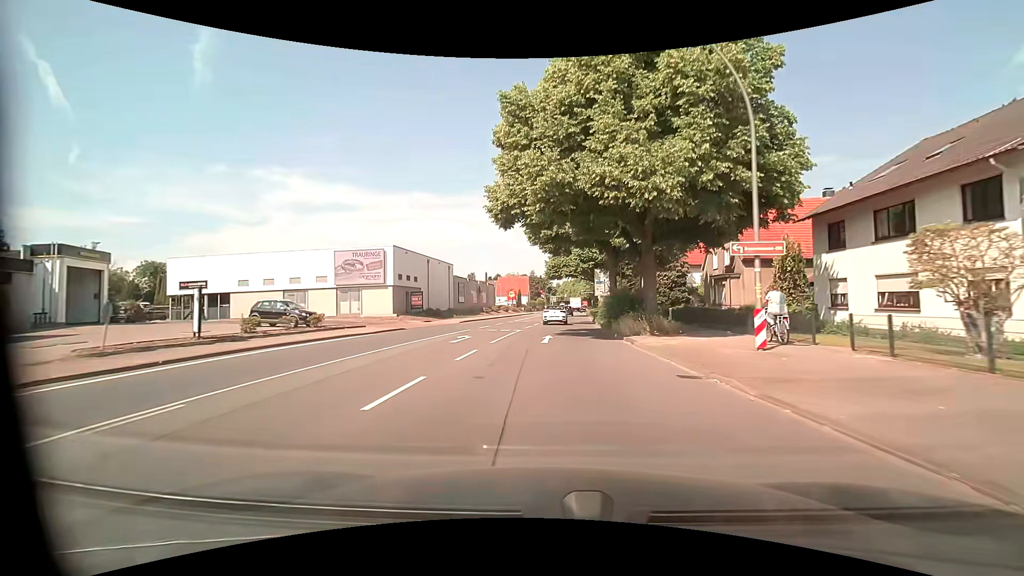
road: primary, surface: asphalt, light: Day
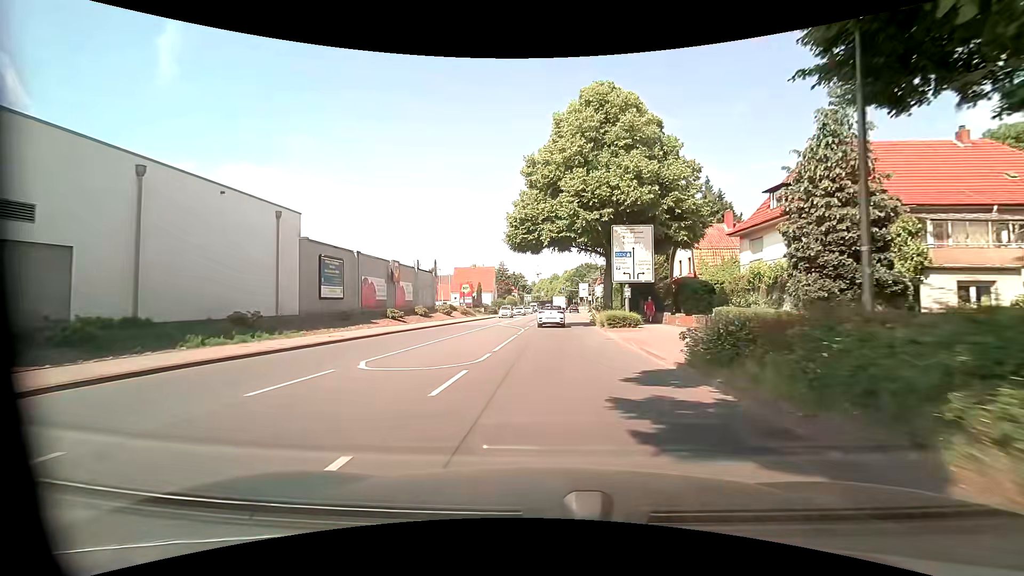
(+0.8, +36.5) m; +3°
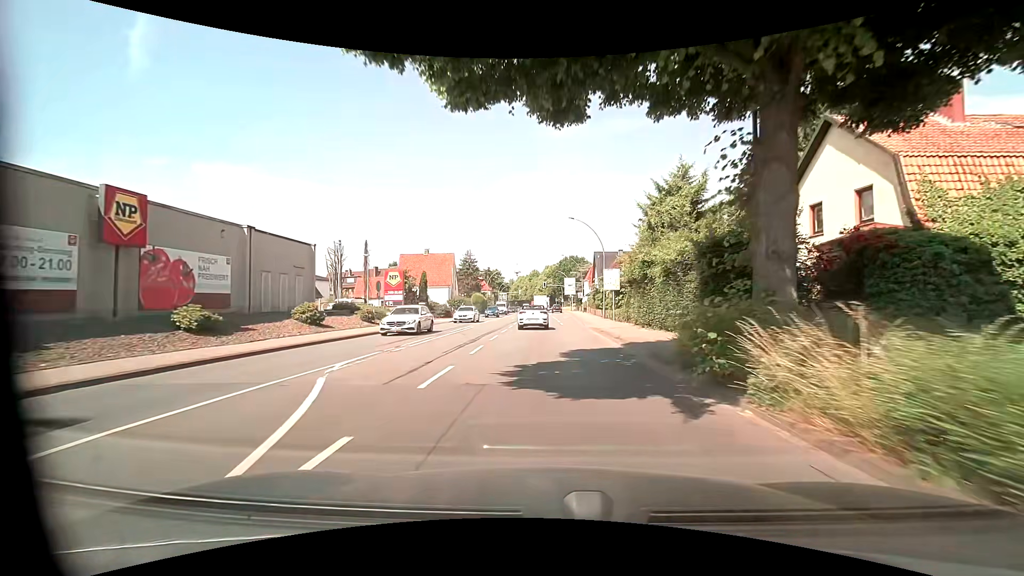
(+0.3, +28.3) m; +1°
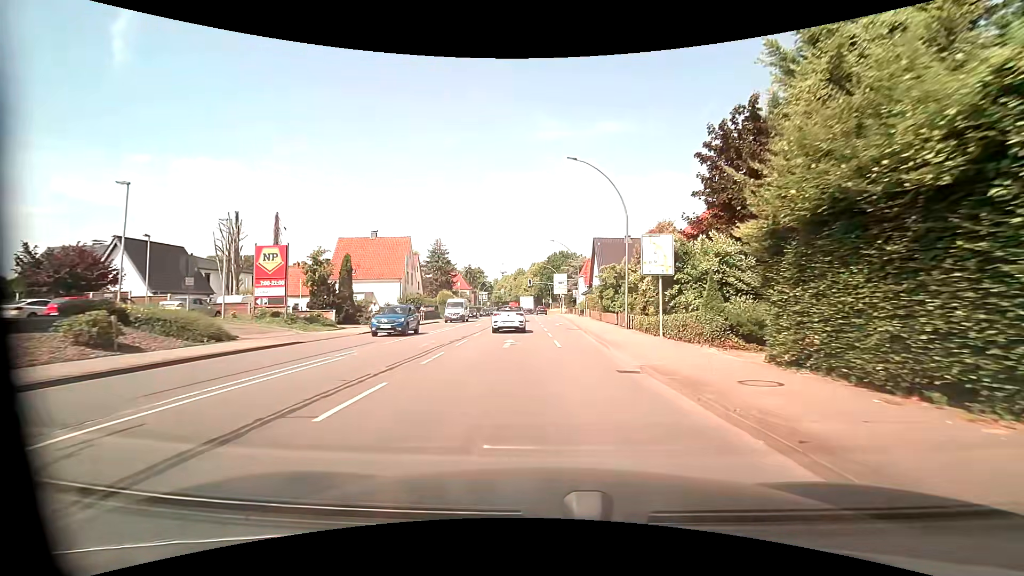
(+0.4, +20.2) m; +2°
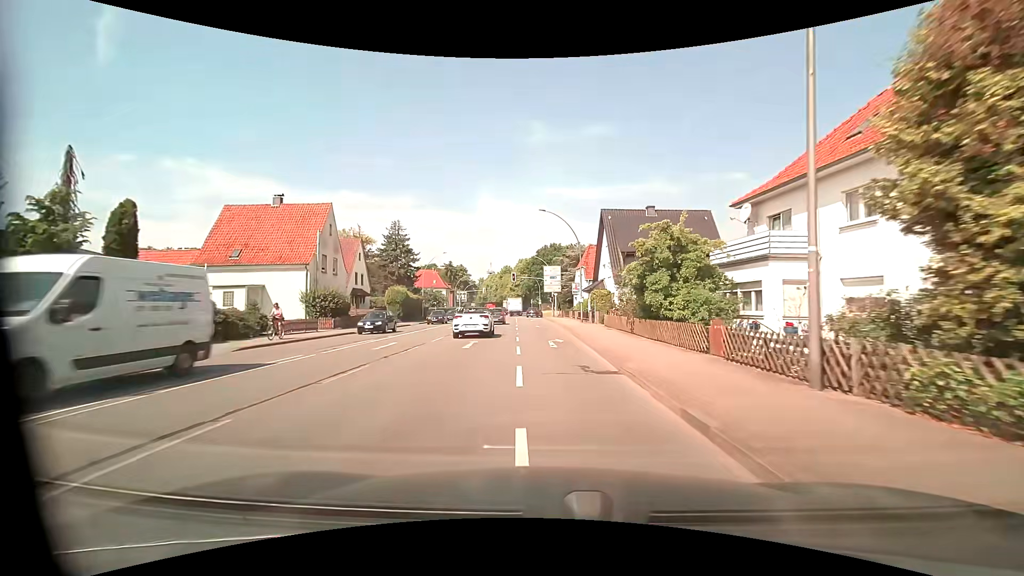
(+0.2, +21.1) m; 0°
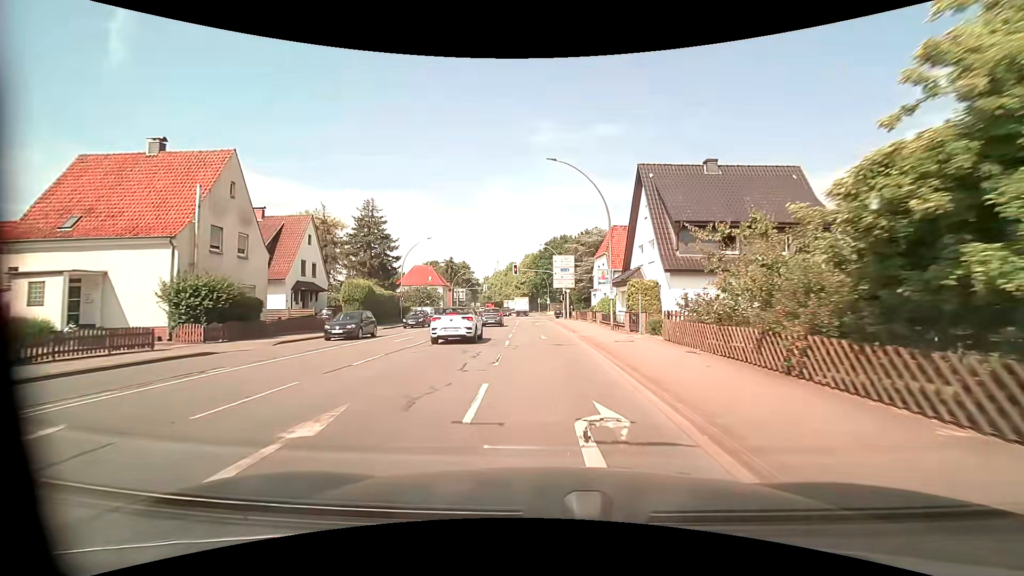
(0.0, +14.9) m; 0°
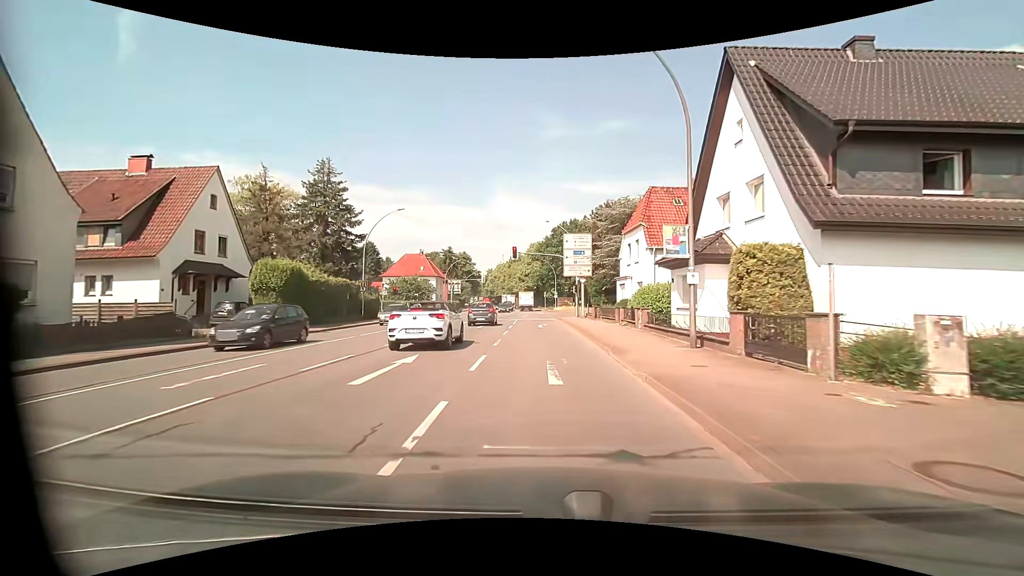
(-0.1, +14.0) m; 0°
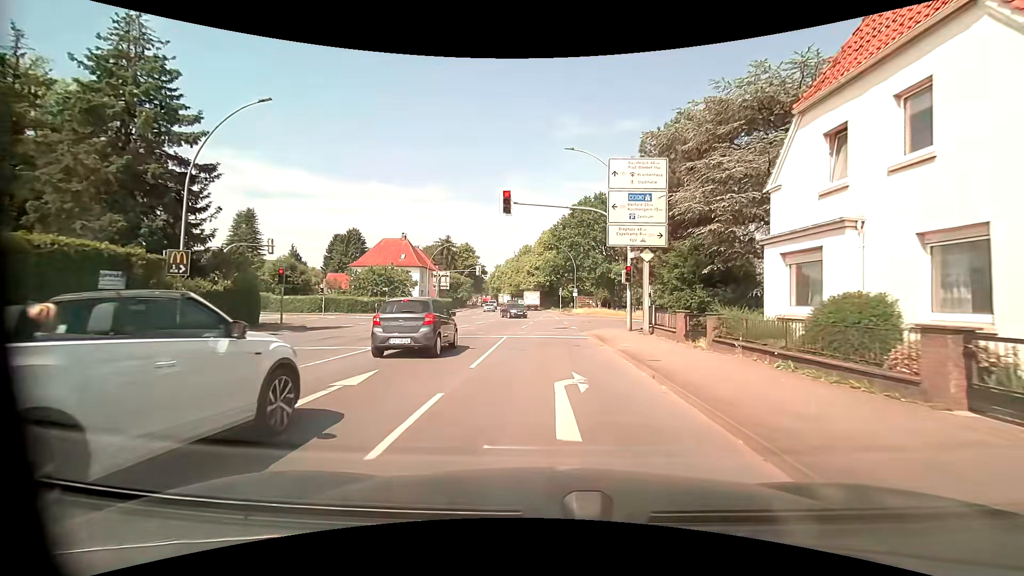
(-0.5, +23.2) m; -2°
(0, +10) (0, +20) (0, +30) (+6, +38) (+15, +41) (+25, +42) (+35, +42) (+45, +41) (+55, +40) (+65, +40) m
